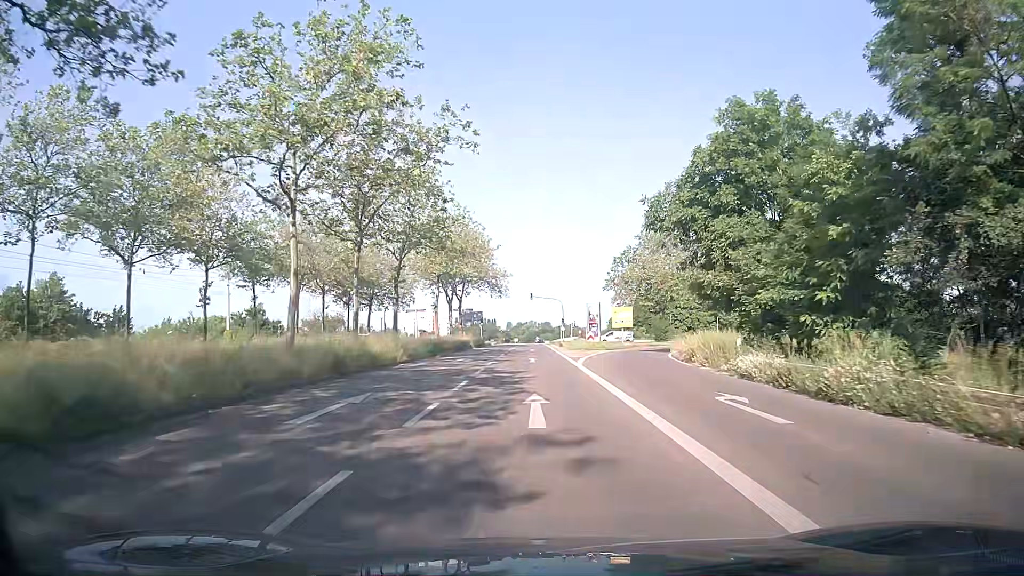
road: secondary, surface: asphalt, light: Day
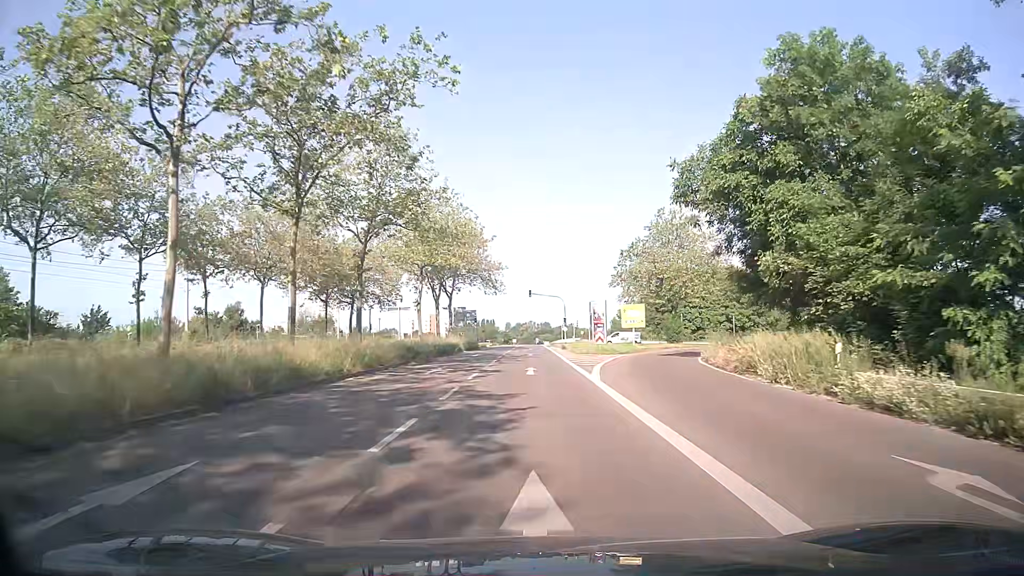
(0.0, +7.8) m; 0°
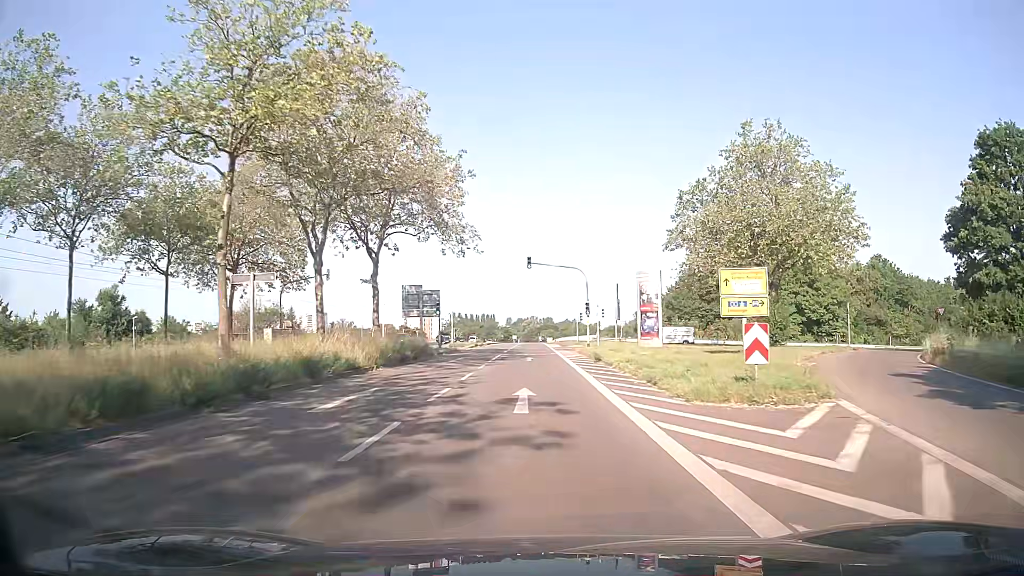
(+0.1, +30.8) m; 0°
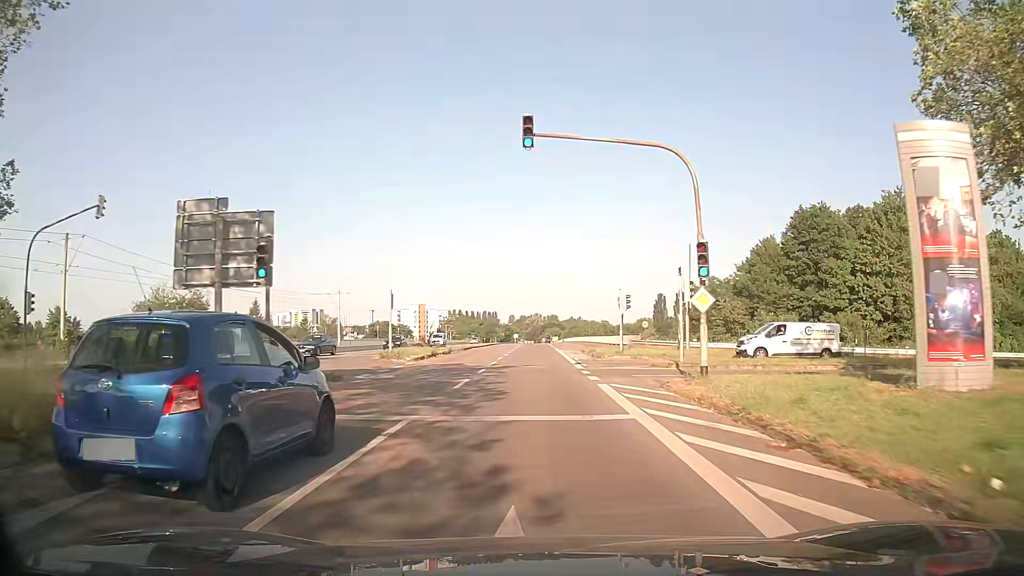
(-0.2, +30.8) m; -1°
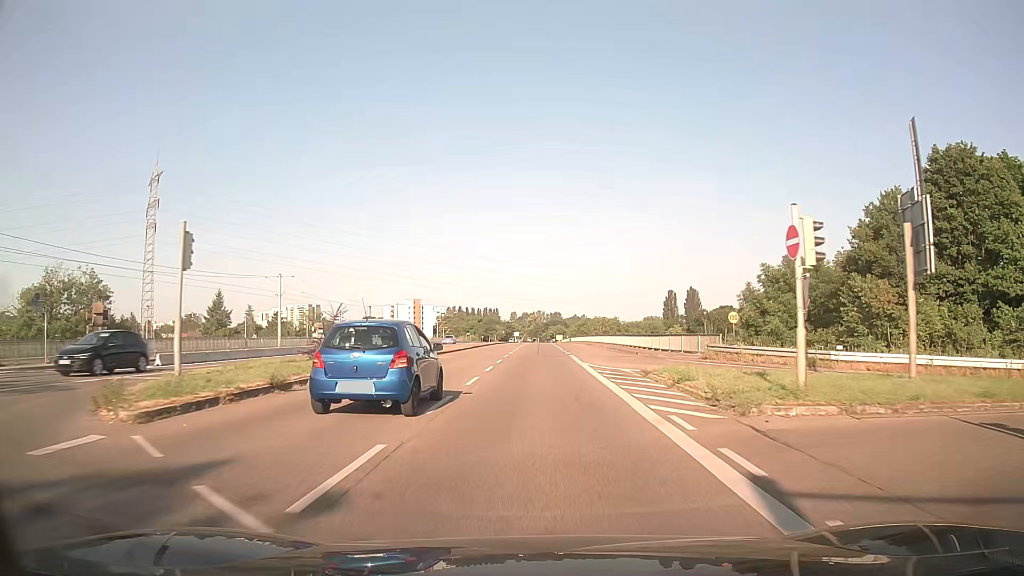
(0.0, +23.6) m; 0°
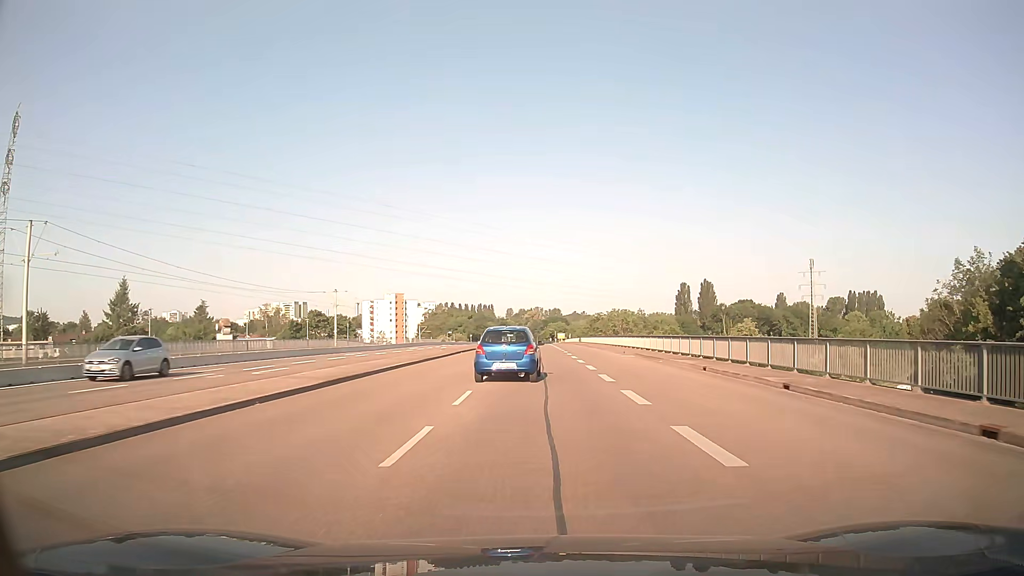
(+0.2, +40.2) m; 0°
